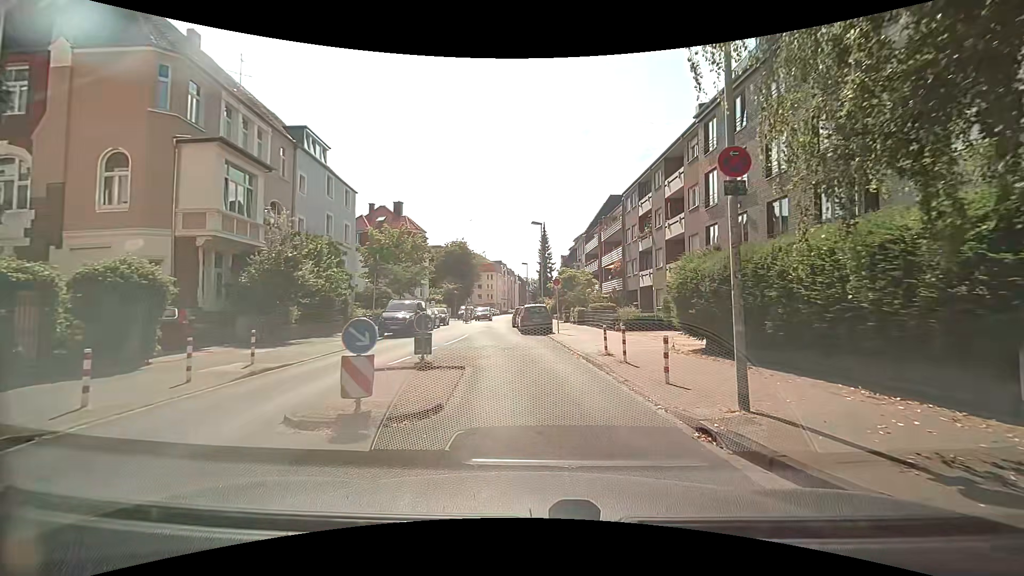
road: residential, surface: asphalt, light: Day
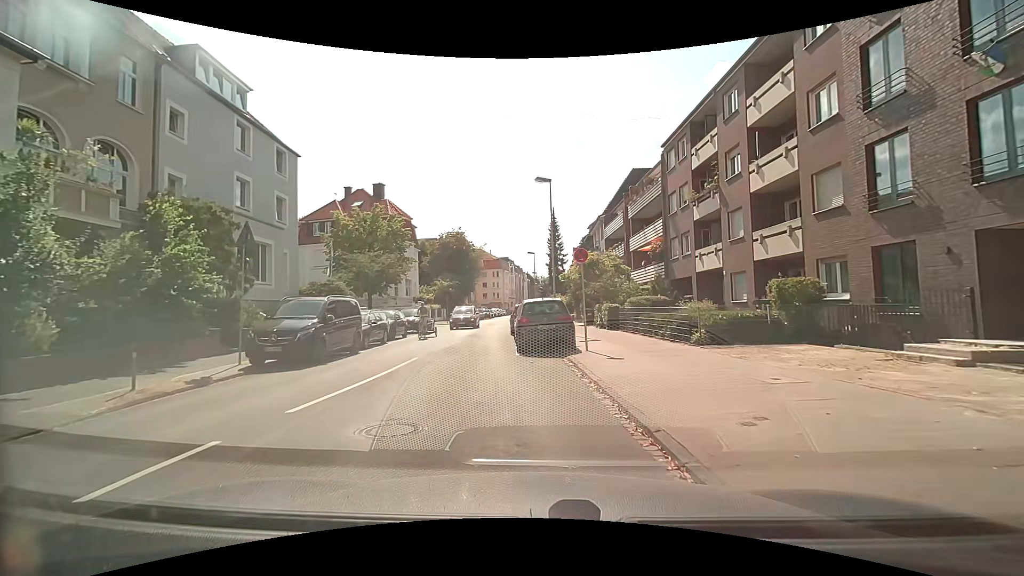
(+0.4, +12.1) m; 0°
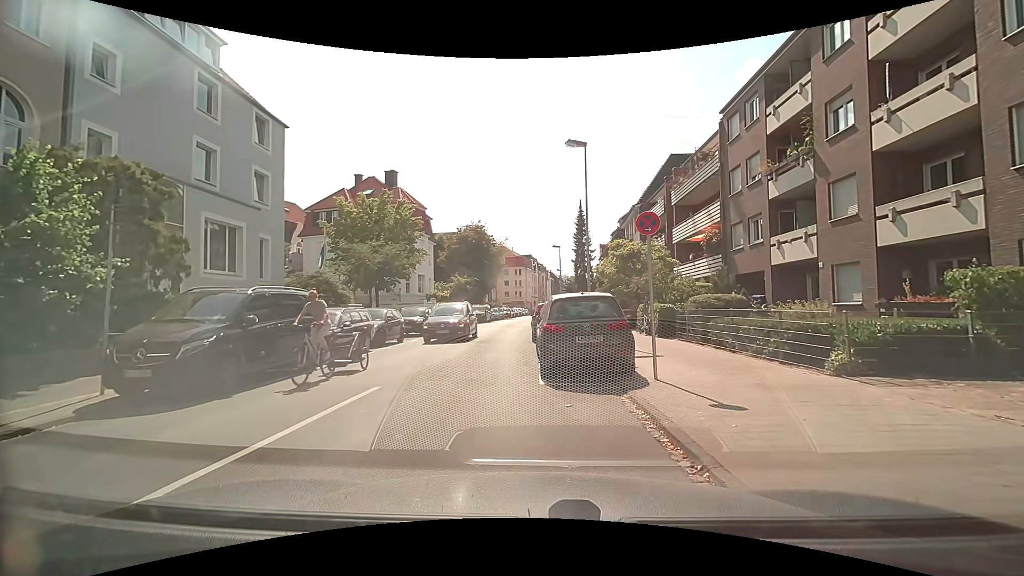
(-0.1, +5.2) m; -4°
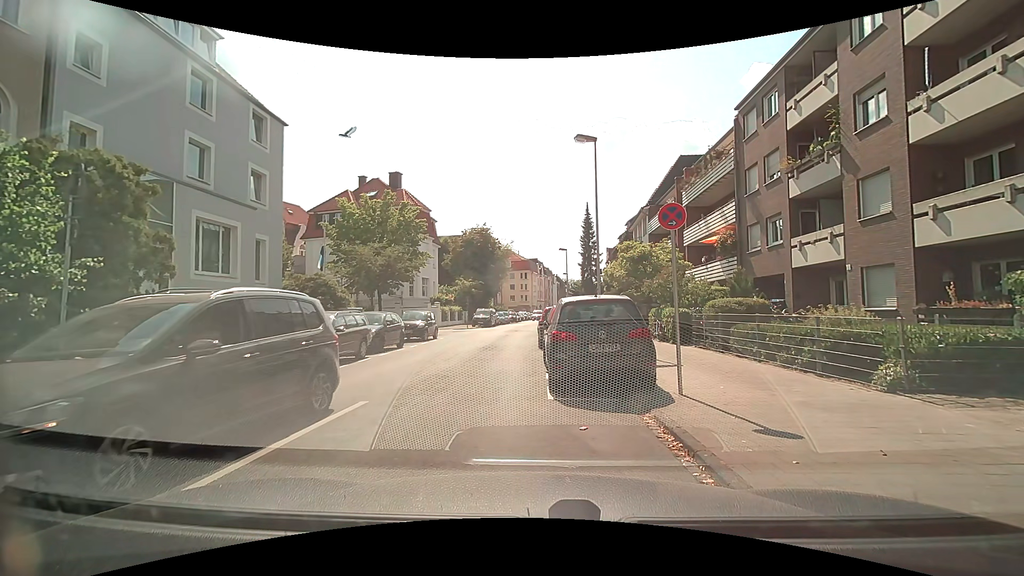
(0.0, +1.1) m; 0°
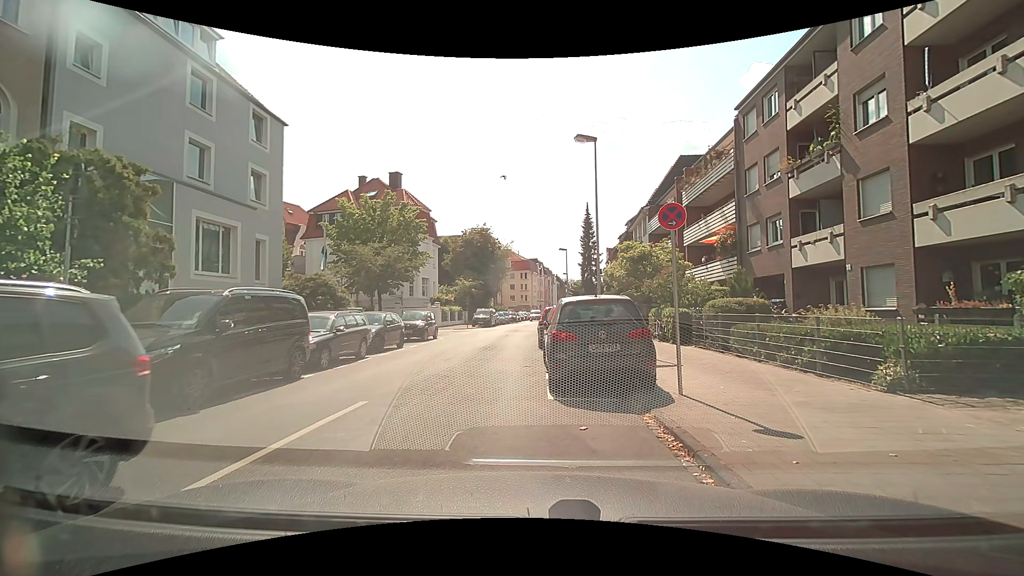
(0.0, 0.0) m; 0°
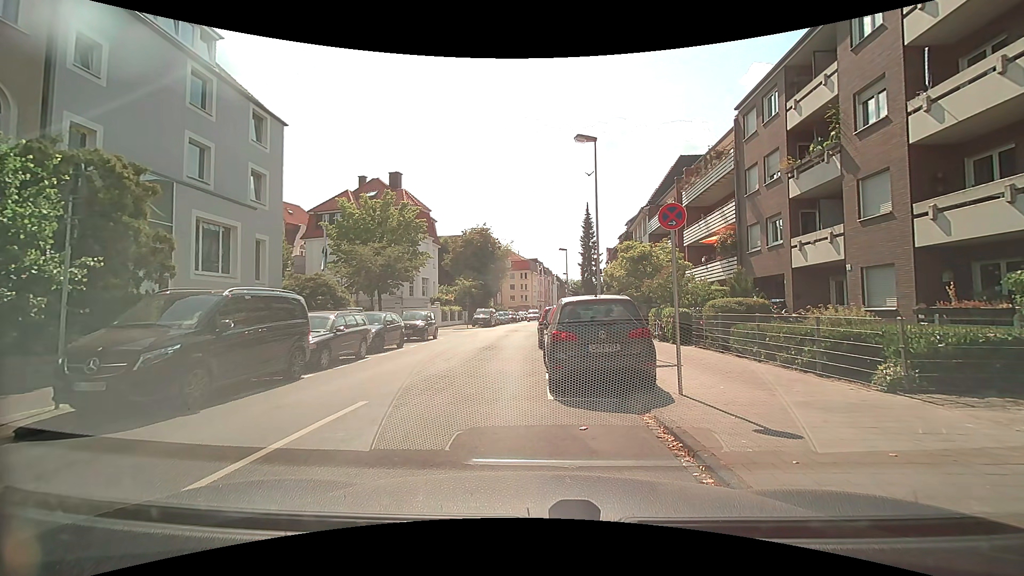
(0.0, 0.0) m; 0°
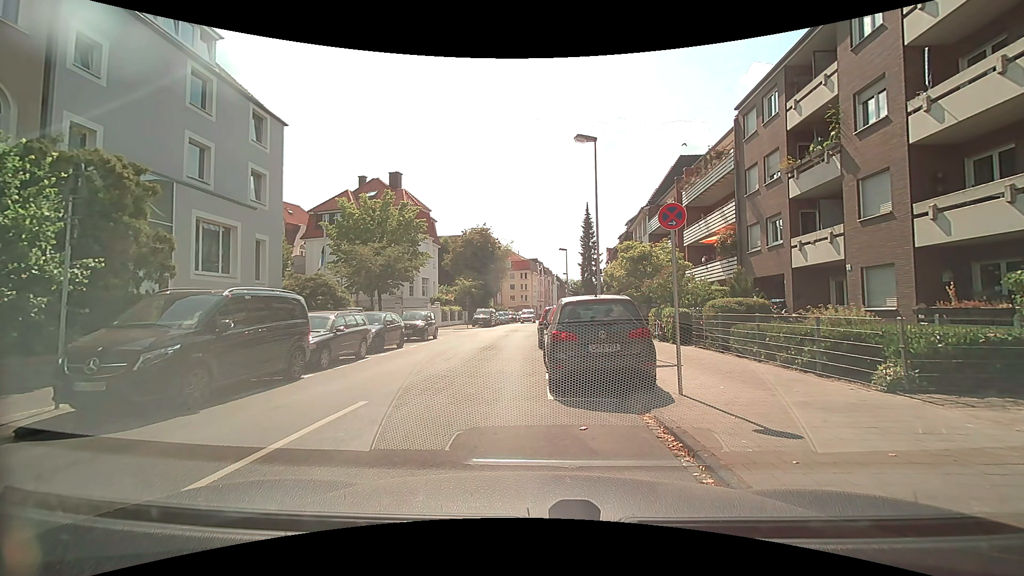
(0.0, 0.0) m; 0°
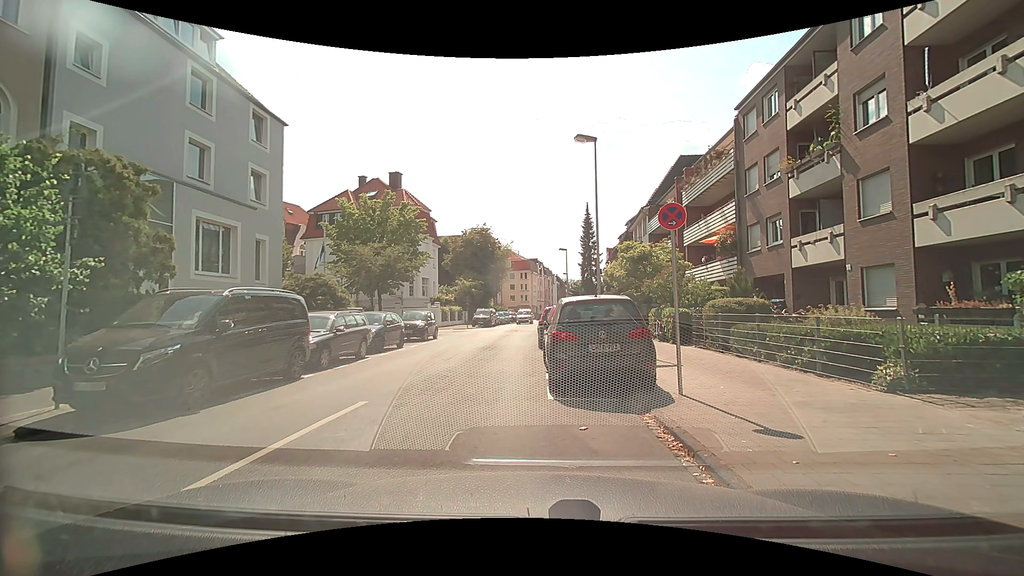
(0.0, 0.0) m; 0°
